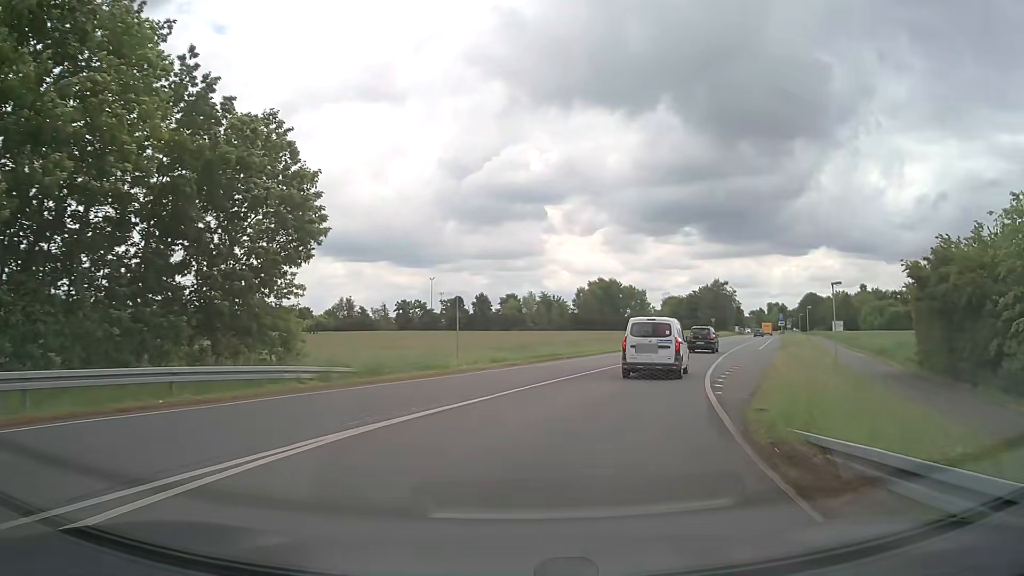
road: tertiary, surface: asphalt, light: Day
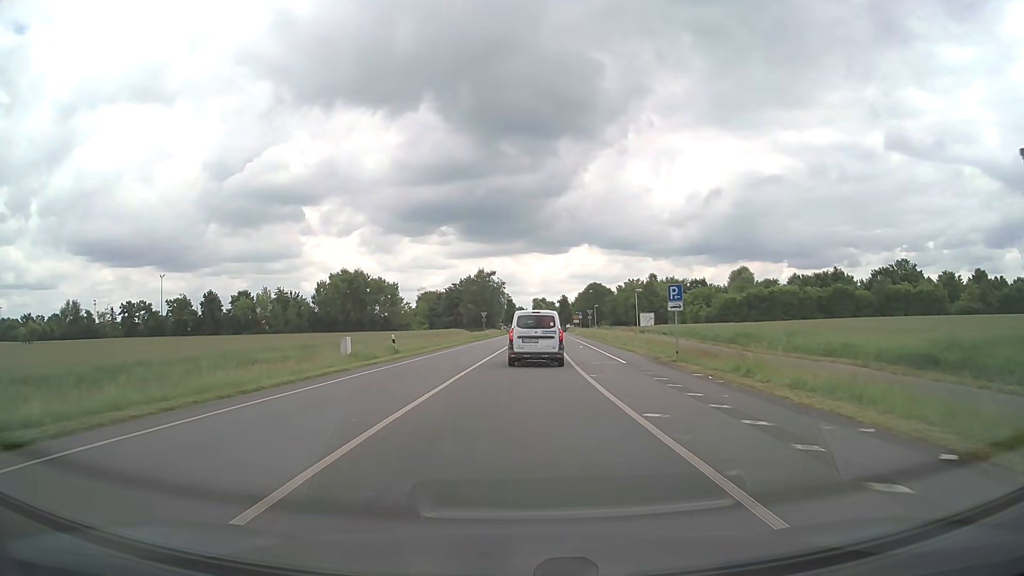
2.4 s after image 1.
(+6.0, +28.7) m; +21°
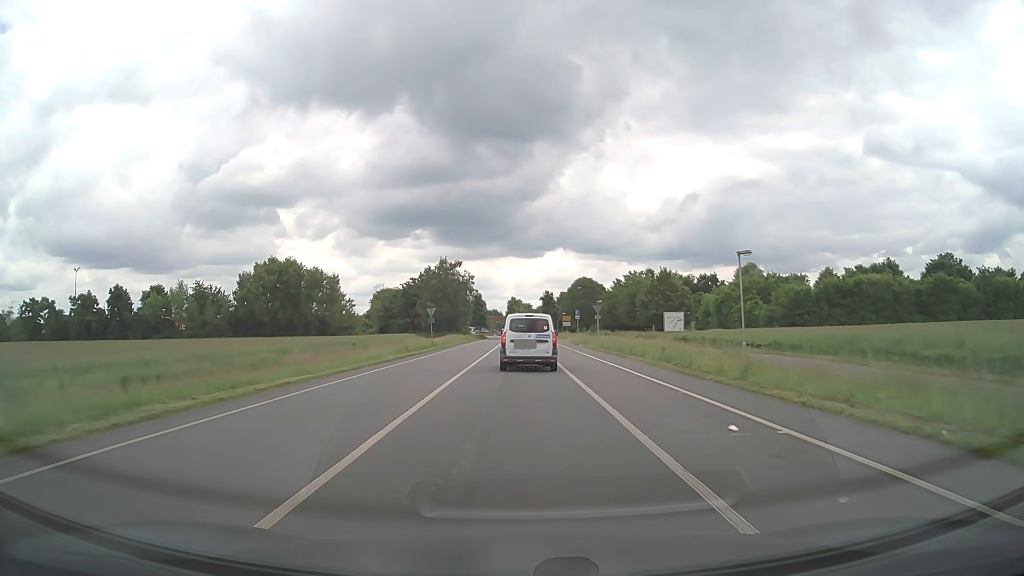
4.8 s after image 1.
(+0.6, +33.1) m; +2°
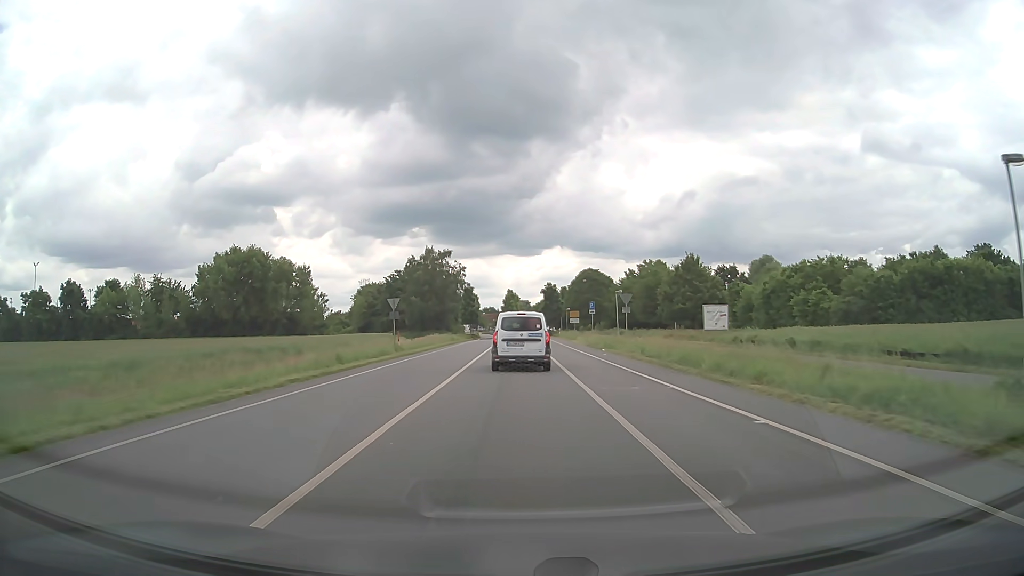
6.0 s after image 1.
(+0.1, +16.3) m; 0°
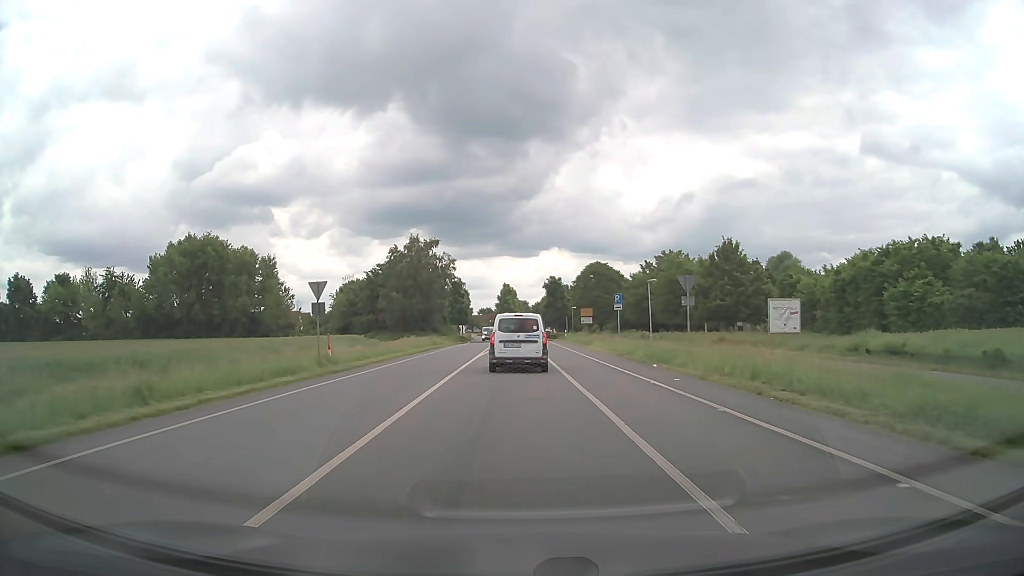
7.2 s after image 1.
(0.0, +15.5) m; 0°
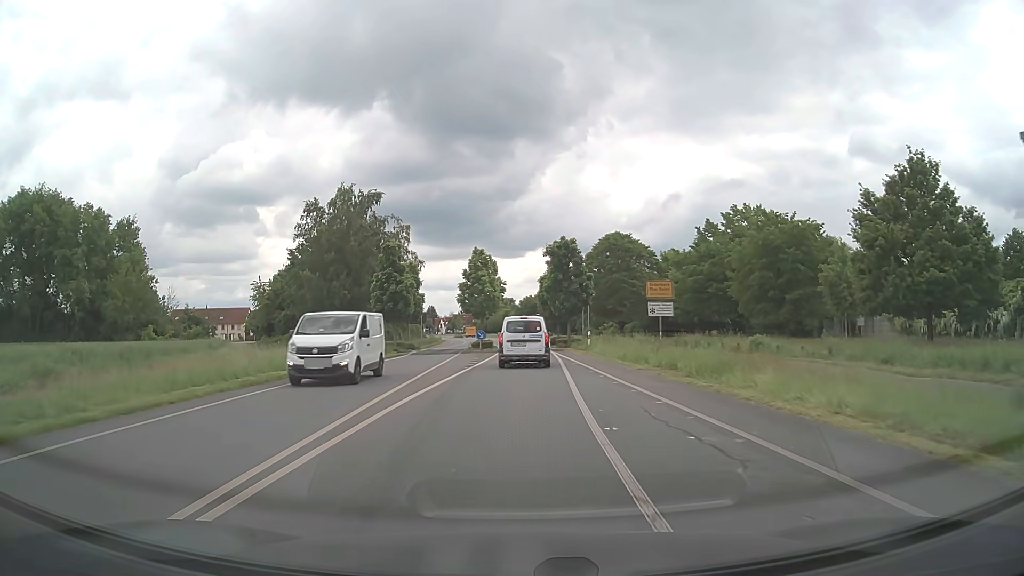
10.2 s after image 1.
(+0.3, +35.3) m; +1°
